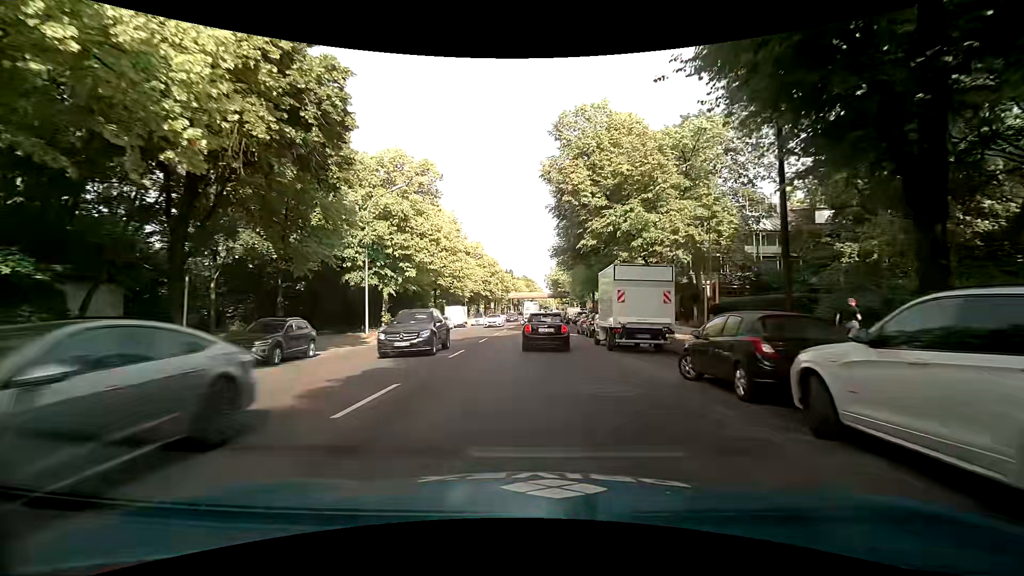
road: tertiary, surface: asphalt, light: Day
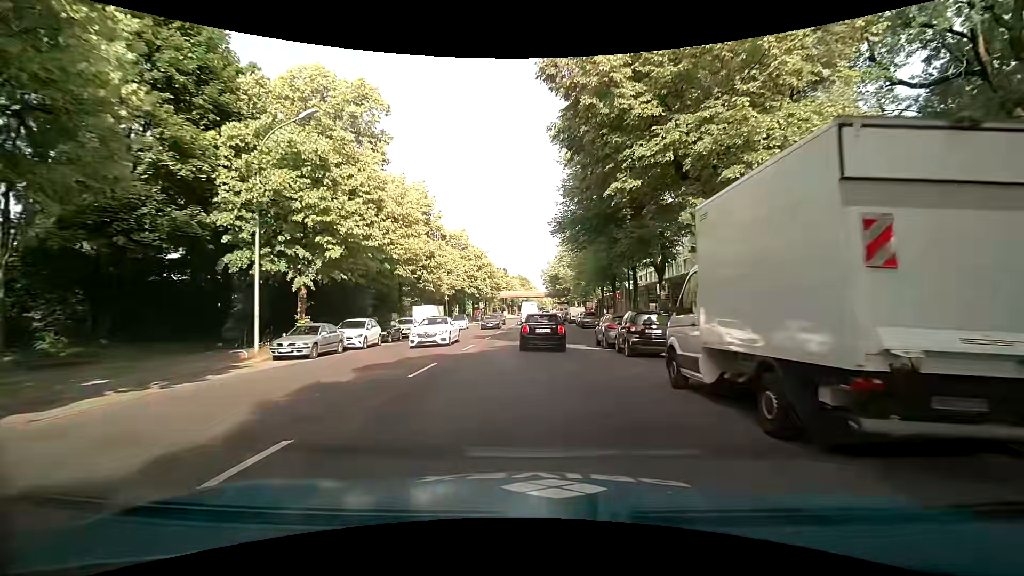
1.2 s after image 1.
(-0.2, +13.2) m; -1°
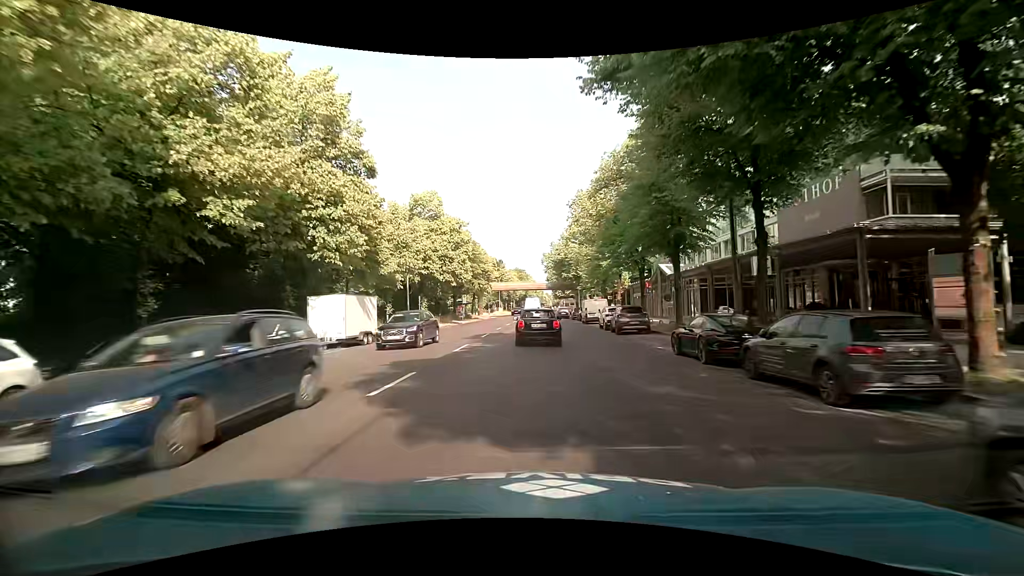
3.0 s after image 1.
(0.0, +20.1) m; 0°
(0, +10) (0, +20) (+1, +30) (+1, +40) (+1, +50) (+1, +60) (+2, +70) (+2, +80) (+2, +90) (+3, +100) m
